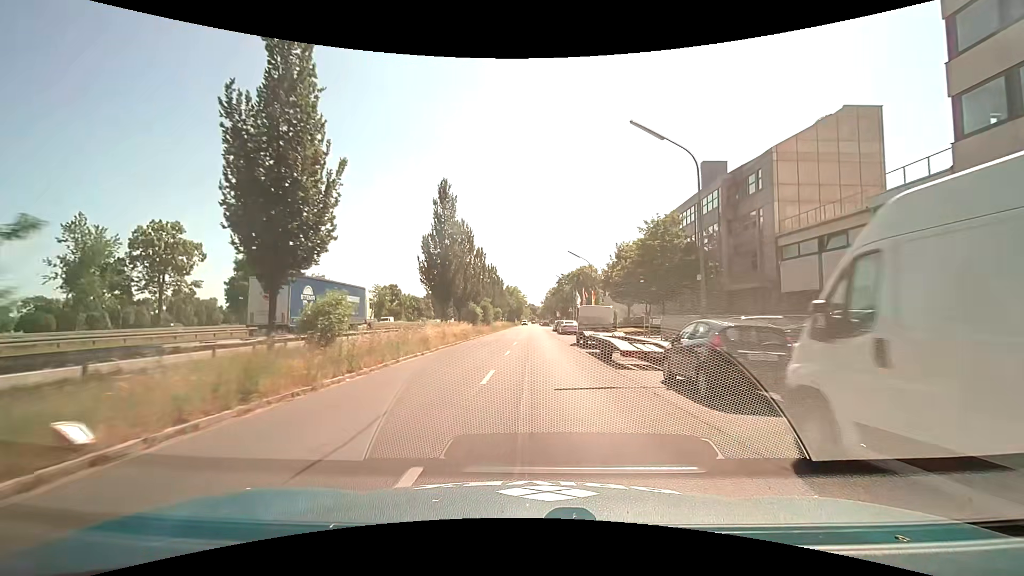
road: tertiary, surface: asphalt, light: Day
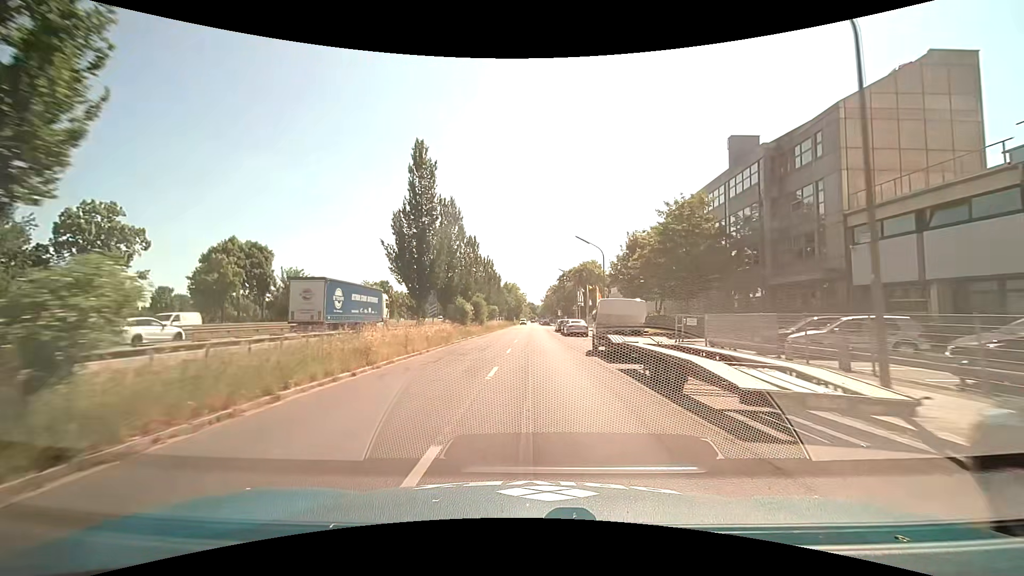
(0.0, +8.4) m; 0°
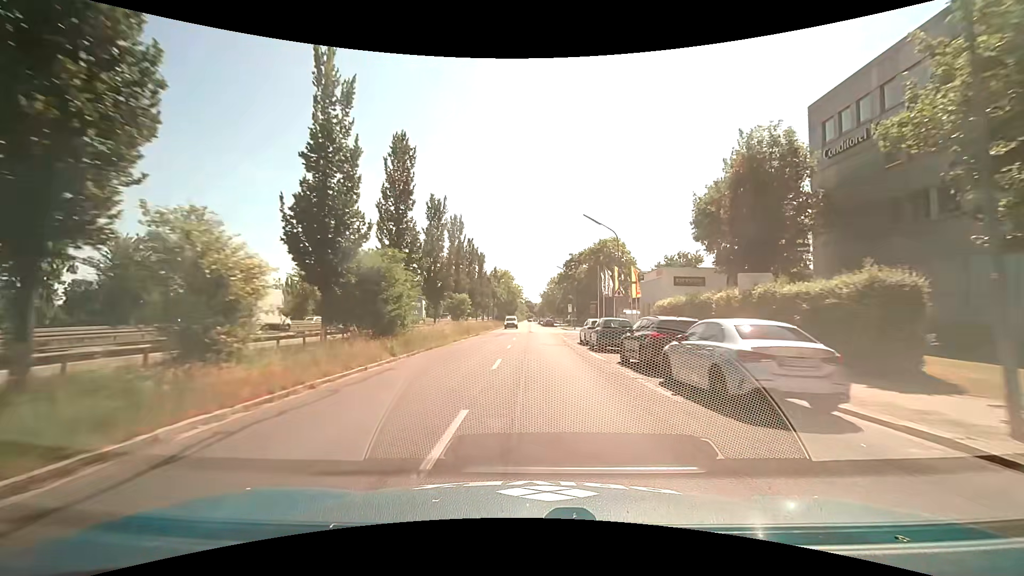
(0.0, +34.4) m; 0°
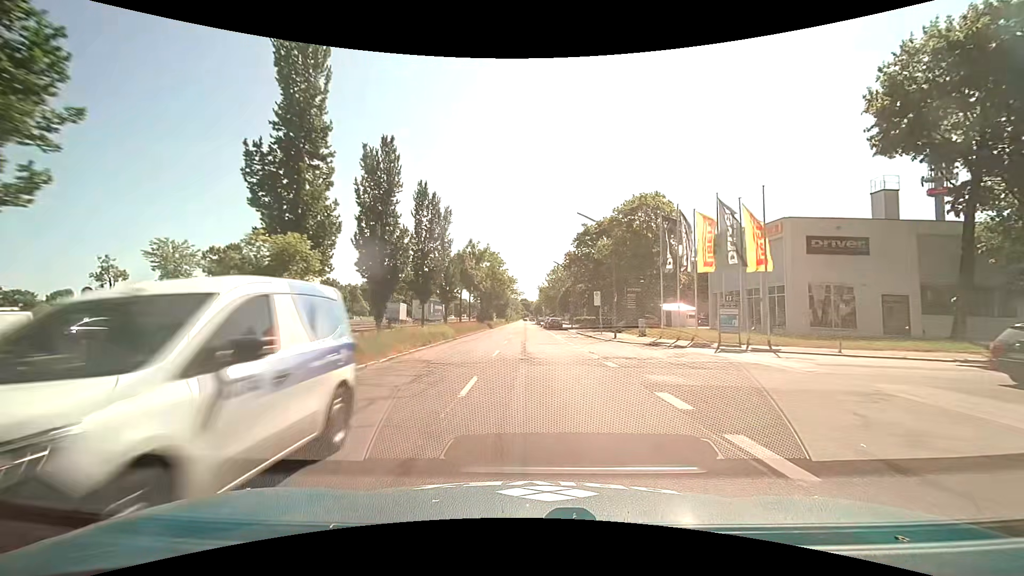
(+0.1, +32.0) m; -1°
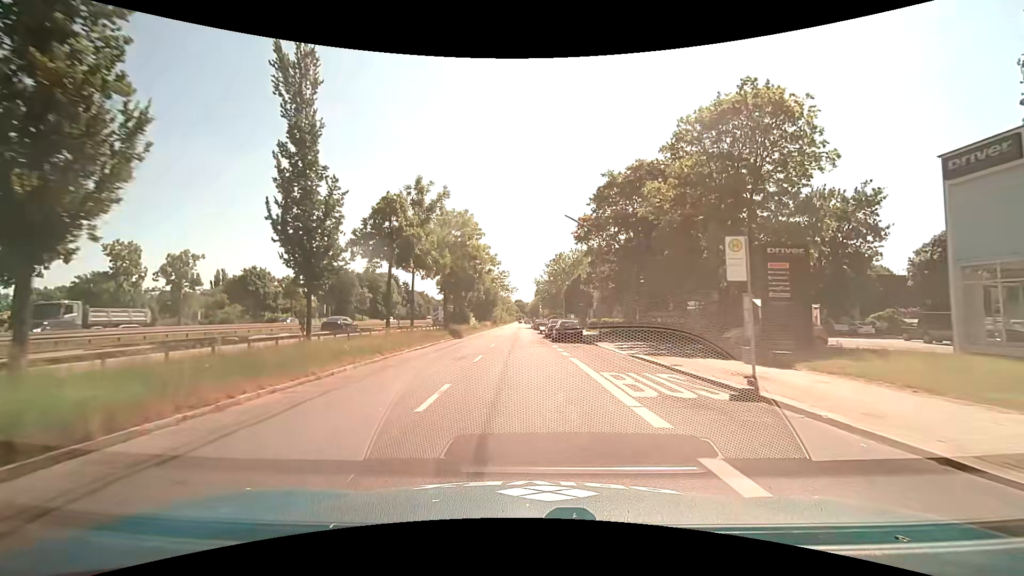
(+0.9, +27.9) m; +2°
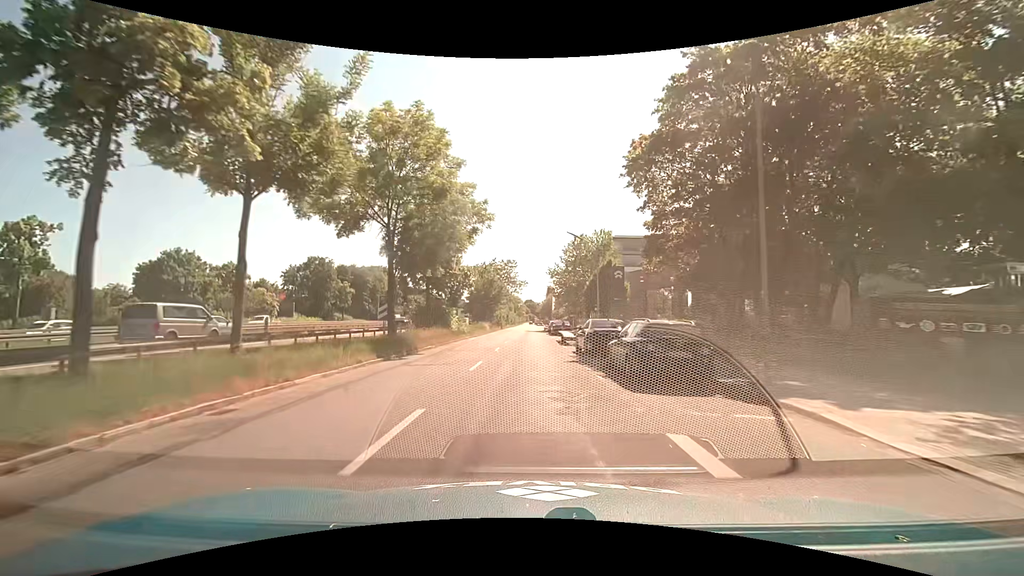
(-0.3, +21.5) m; -2°
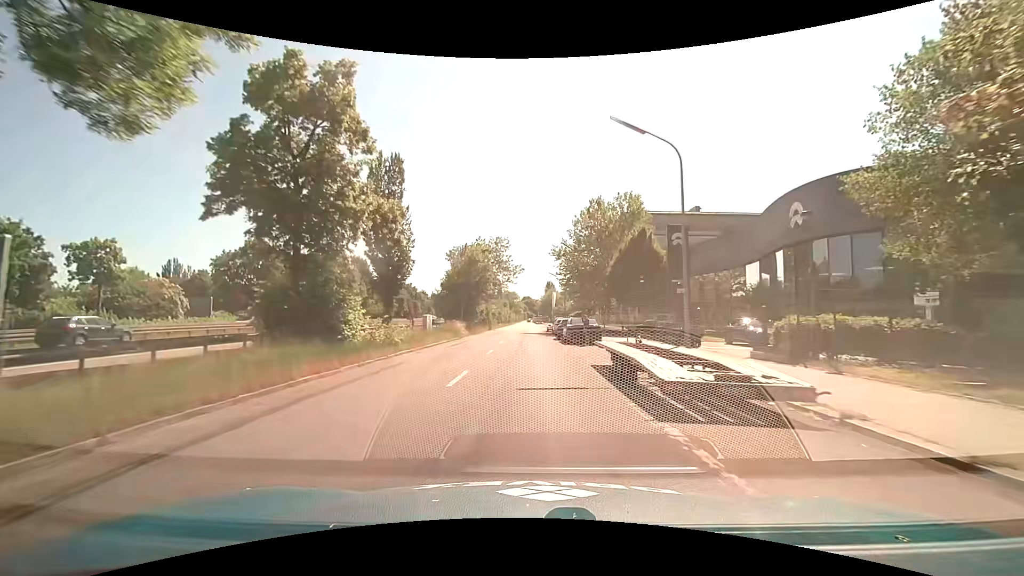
(+0.1, +21.7) m; 0°
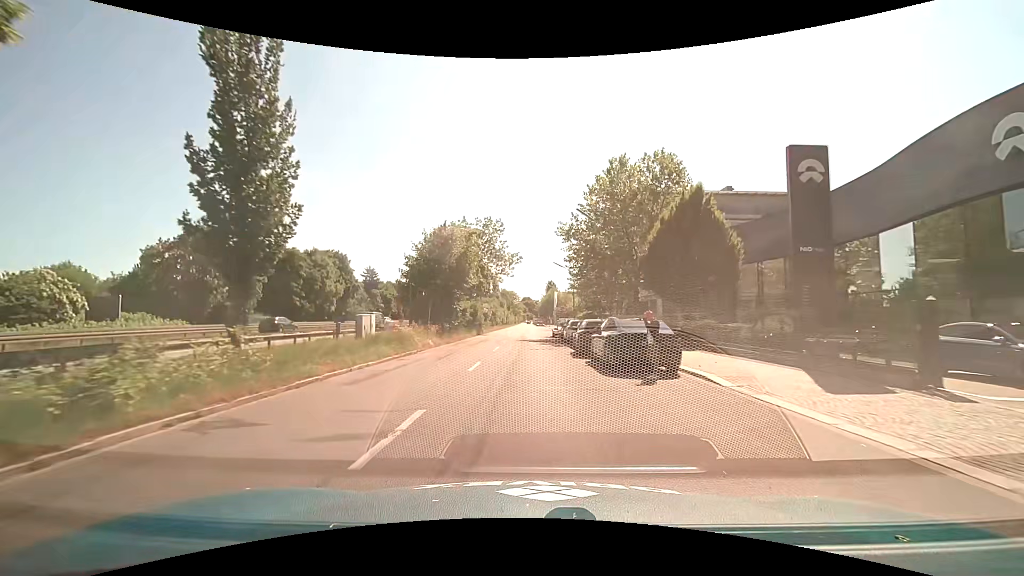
(+0.1, +14.5) m; 0°
(0, +10) (0, +20) (0, +30) (0, +40) (0, +50) (+1, +60) (+1, +70) (+1, +80) (+1, +90) (+1, +100) m
